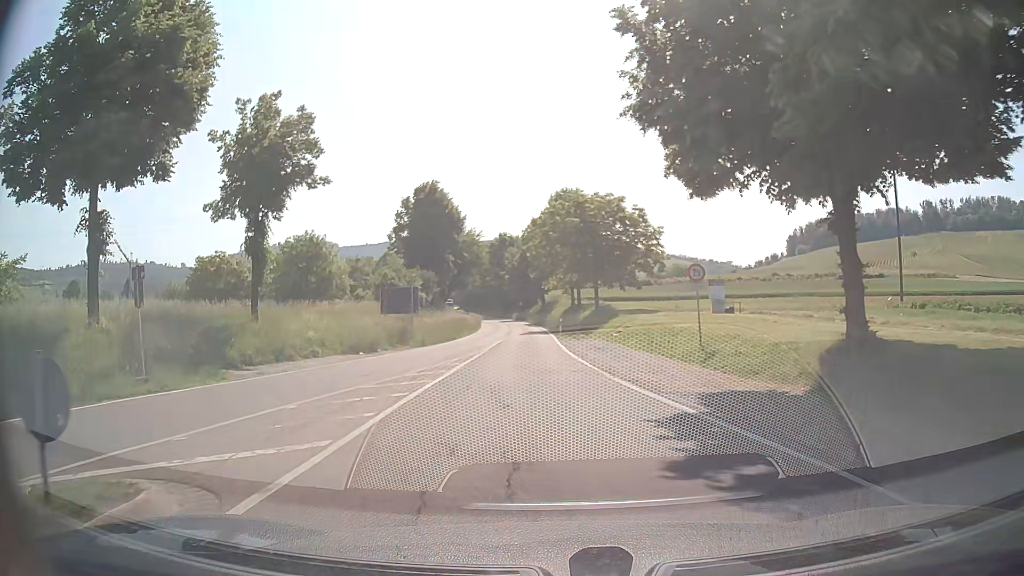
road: tertiary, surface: asphalt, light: Day
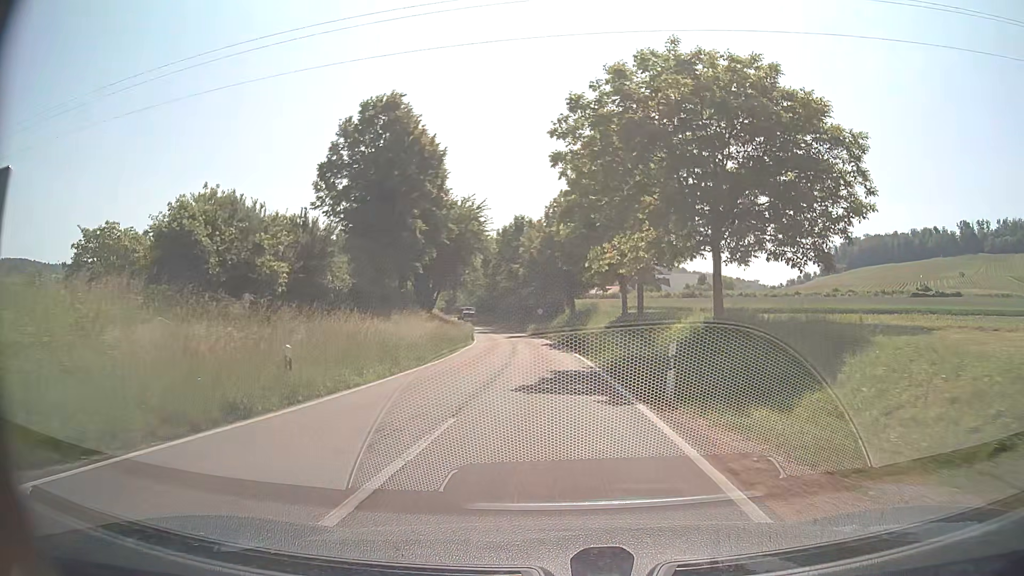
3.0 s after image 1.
(-1.1, +32.6) m; -2°
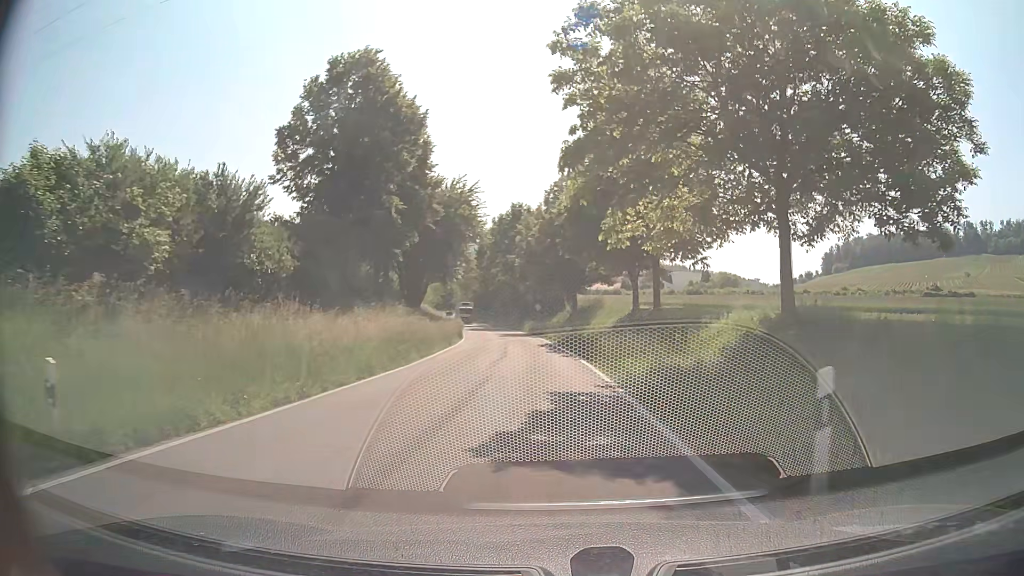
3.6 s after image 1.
(0.0, +6.9) m; 0°
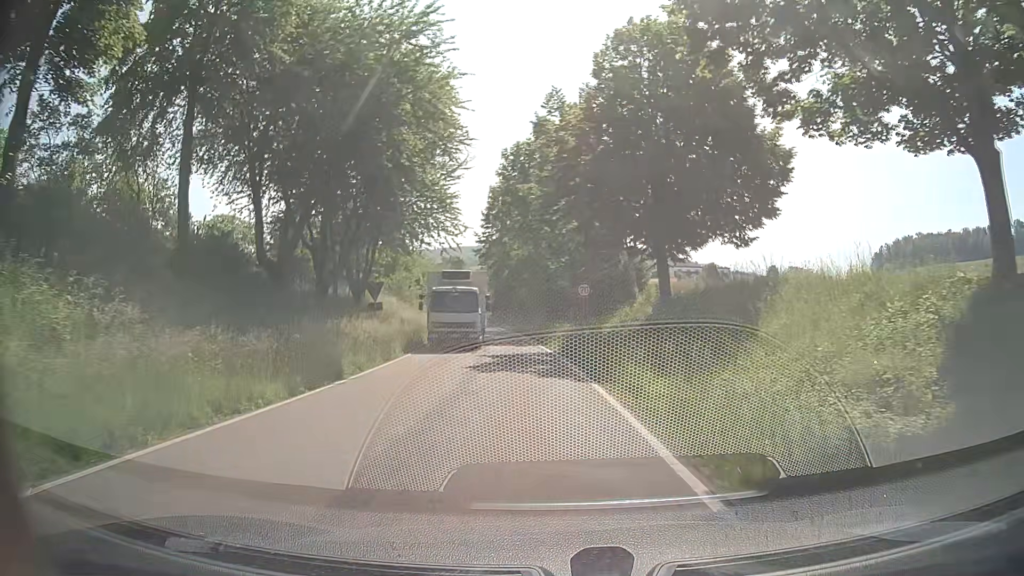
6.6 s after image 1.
(-0.8, +34.8) m; -3°
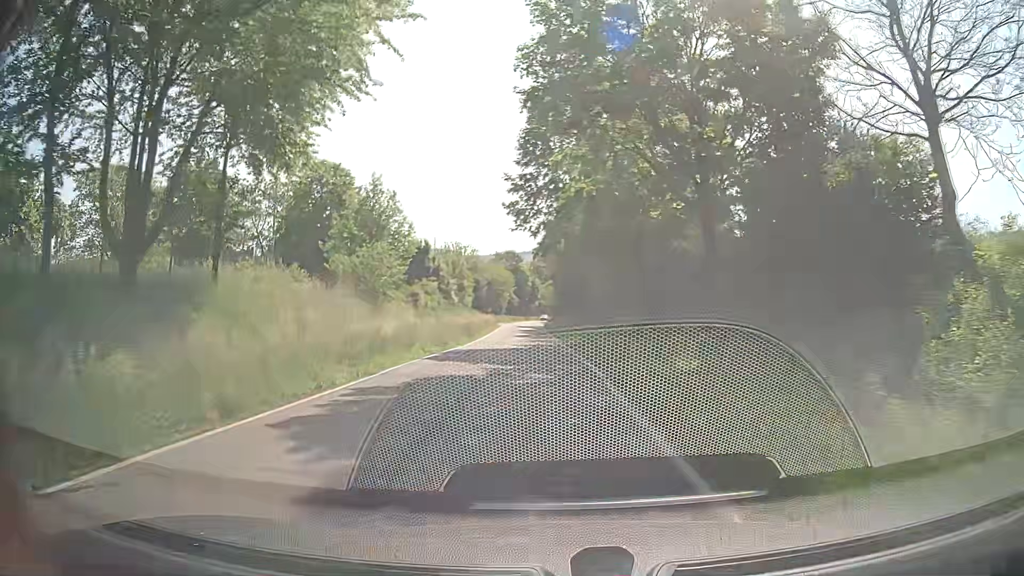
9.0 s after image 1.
(-1.2, +27.5) m; -6°
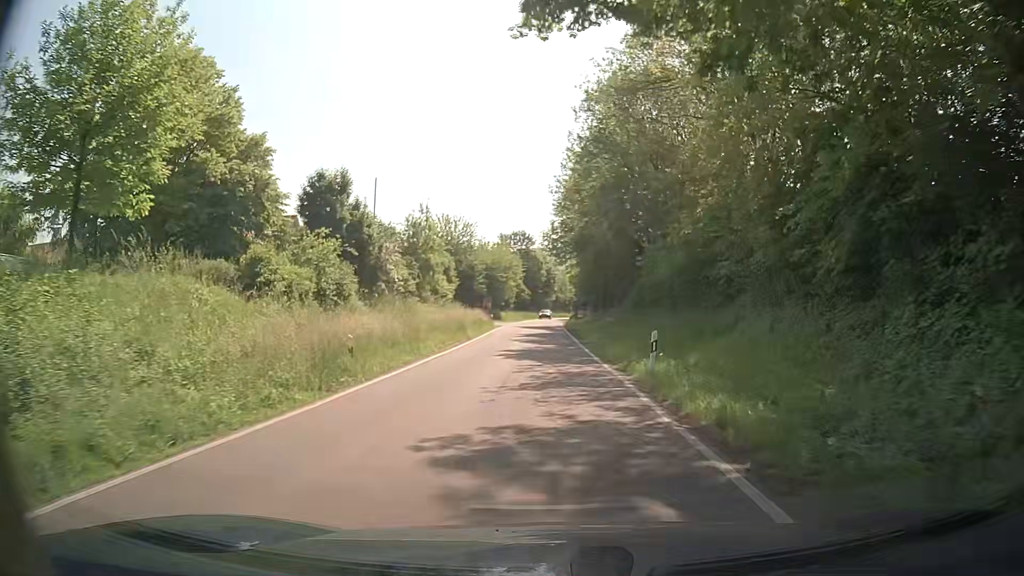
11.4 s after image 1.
(-0.4, +29.1) m; -1°
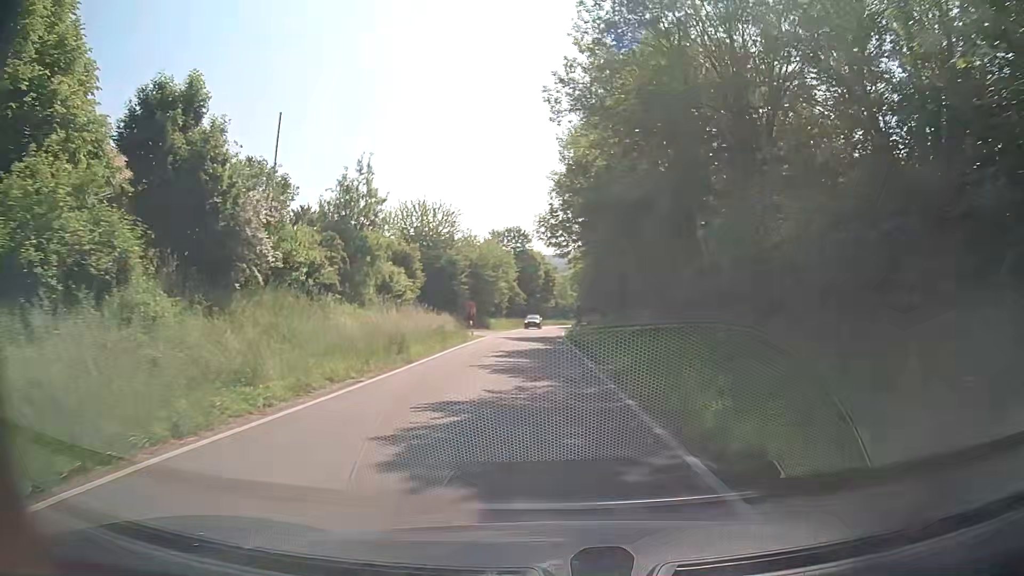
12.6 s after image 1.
(+0.1, +14.9) m; +1°
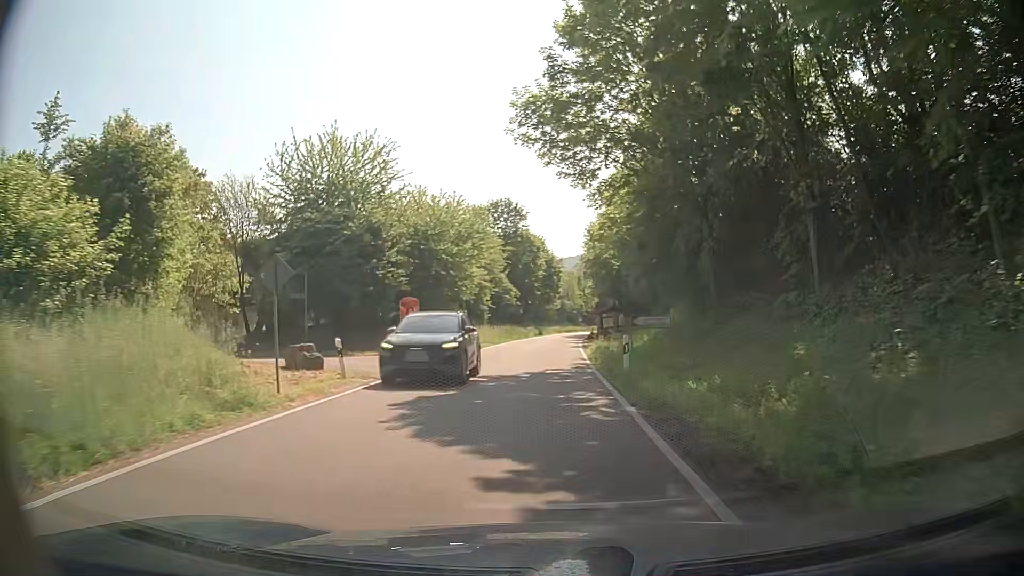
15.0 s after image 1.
(-0.4, +29.7) m; -1°
